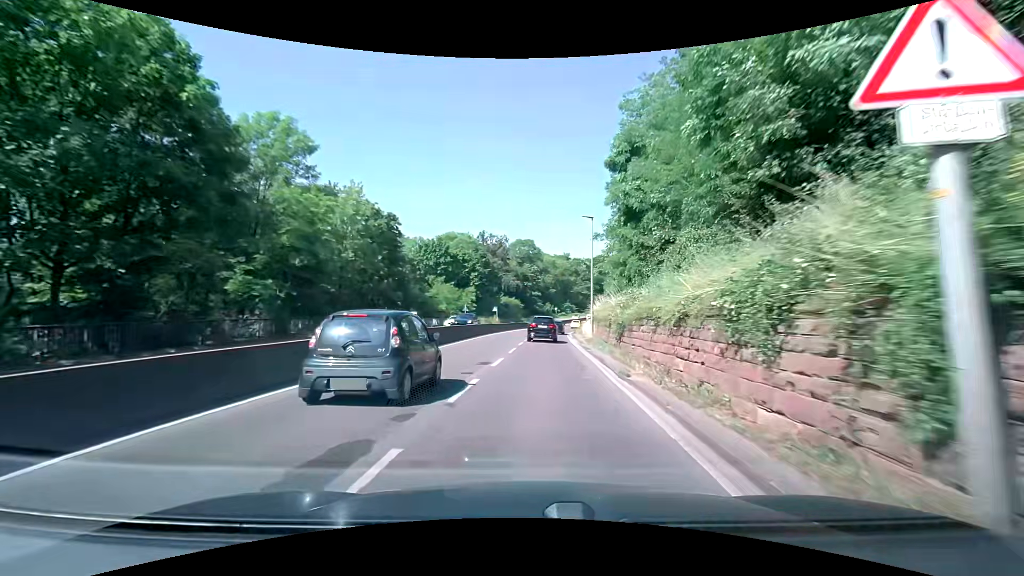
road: trunk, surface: asphalt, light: Day
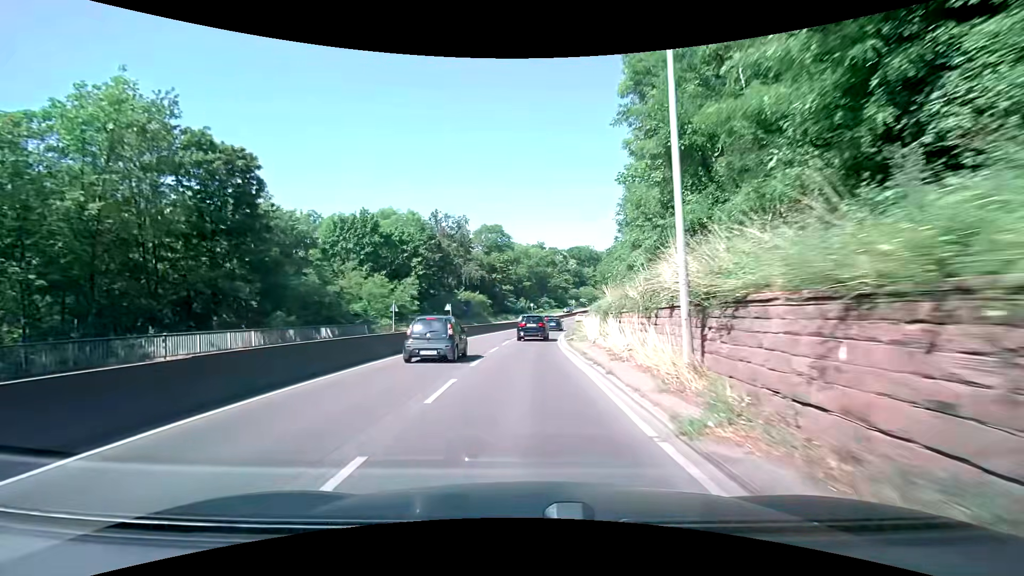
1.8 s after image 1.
(+1.1, +24.5) m; +3°
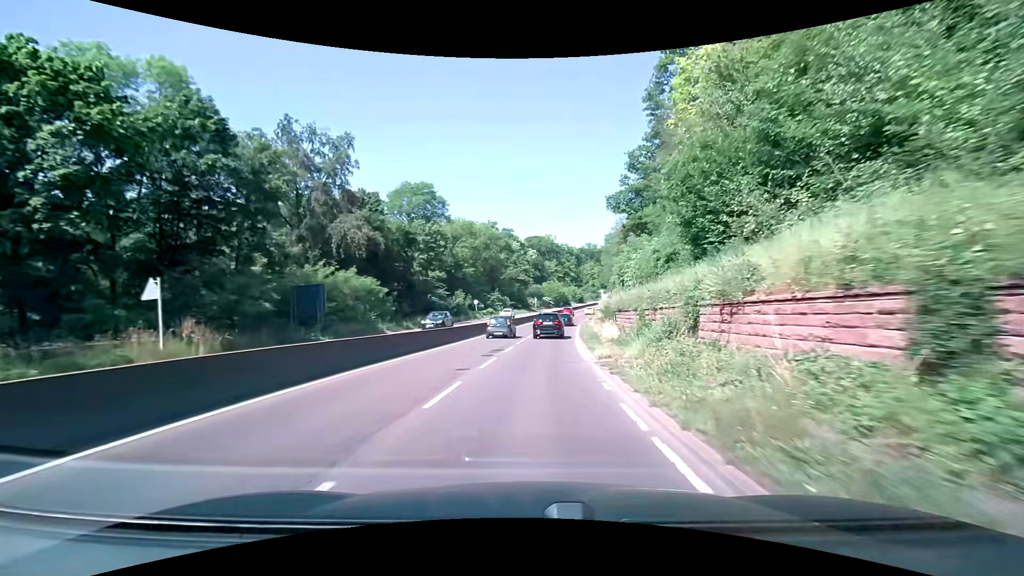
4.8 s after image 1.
(+1.4, +43.7) m; +5°
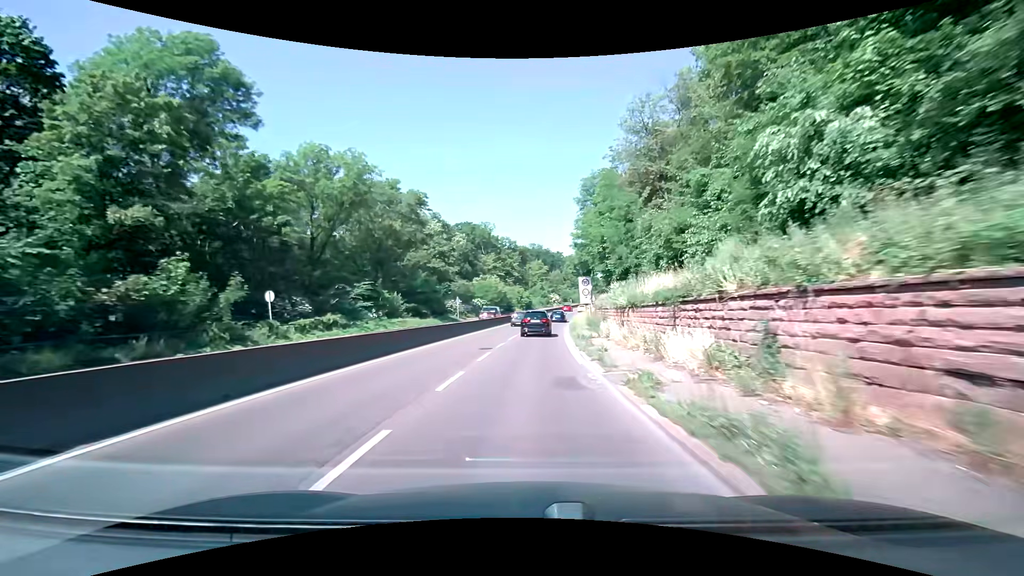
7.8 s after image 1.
(+3.0, +47.4) m; +7°
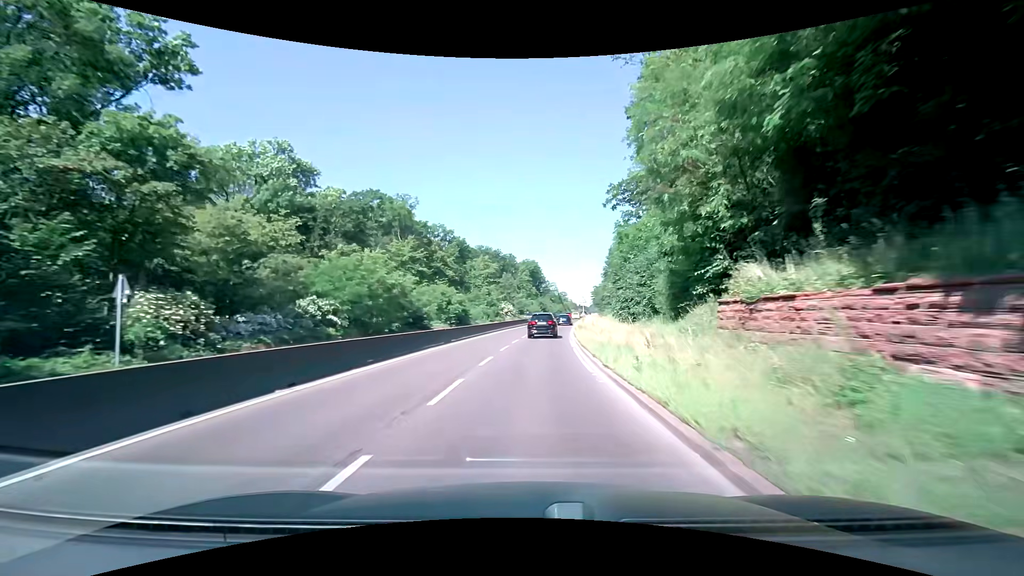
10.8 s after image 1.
(+2.1, +50.1) m; +5°
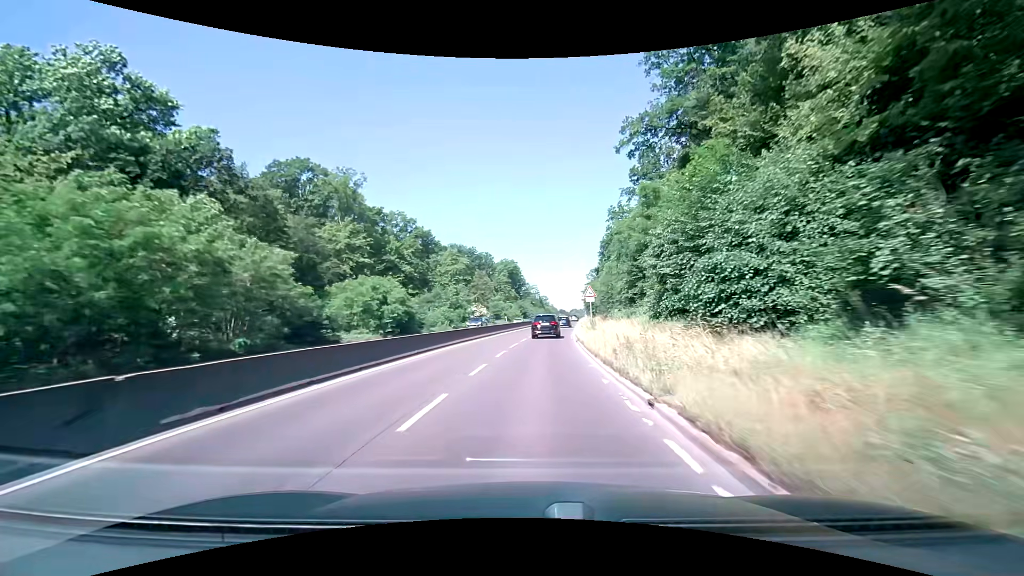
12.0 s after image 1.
(+0.5, +20.8) m; +2°
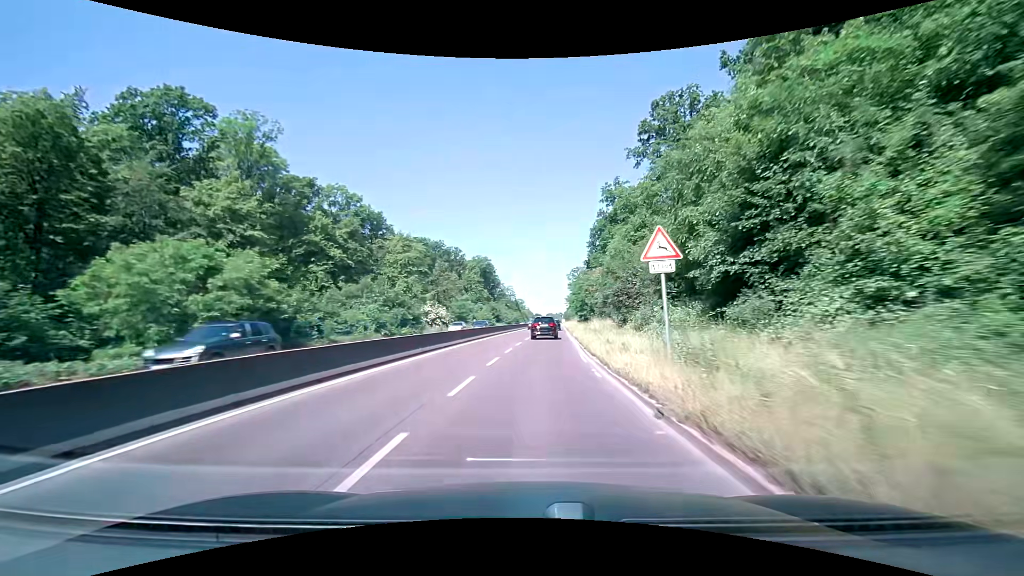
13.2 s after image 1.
(+0.5, +21.1) m; +3°
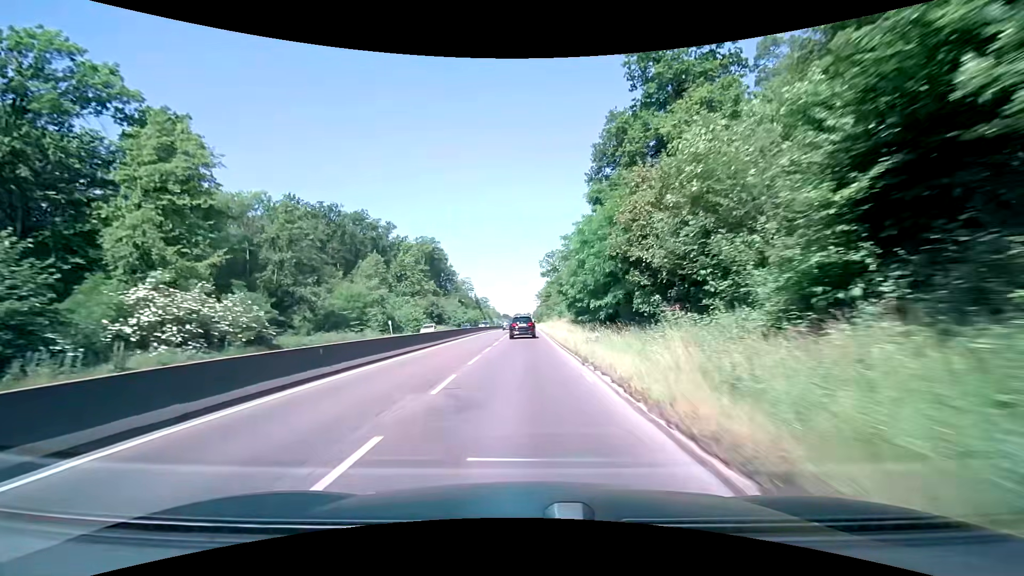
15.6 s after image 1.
(+2.0, +44.1) m; +4°
(0, +10) (0, +20) (0, +30) (0, +40) (0, +50) (0, +60) (0, +70) (0, +80) (0, +90) (-1, +100) m
